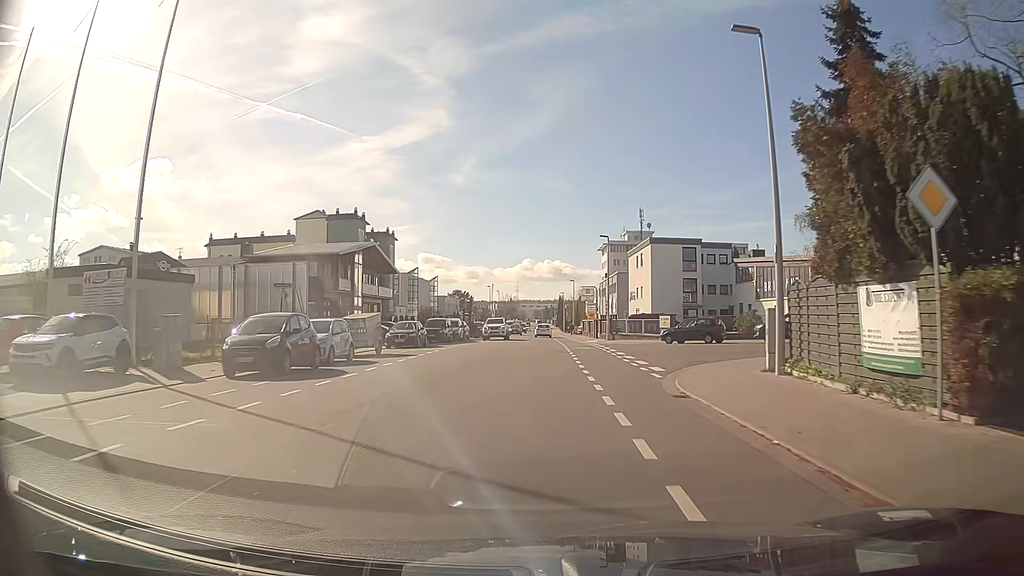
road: tertiary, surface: asphalt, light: Day
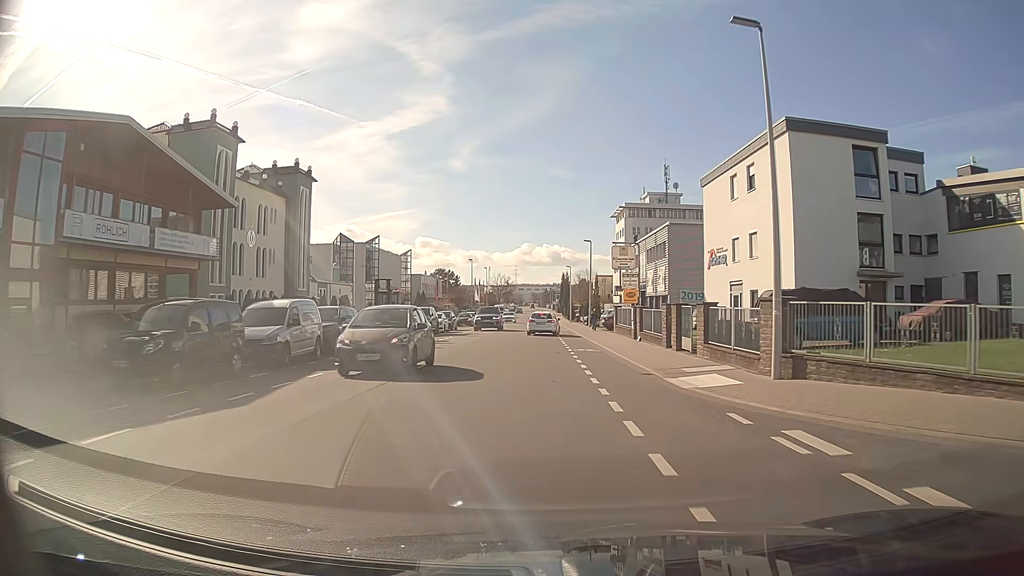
(+0.1, +36.1) m; 0°
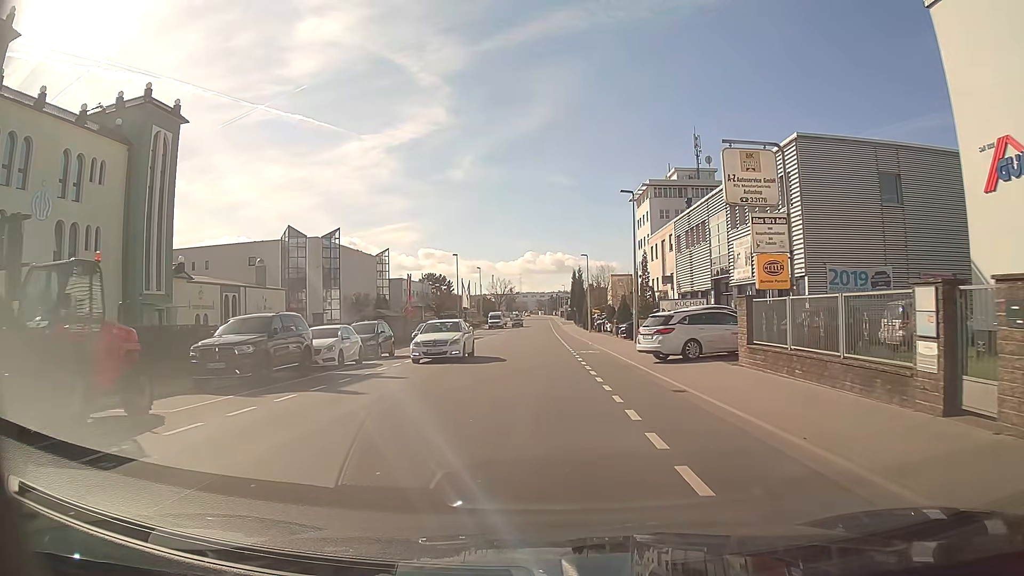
(-0.2, +25.8) m; 0°
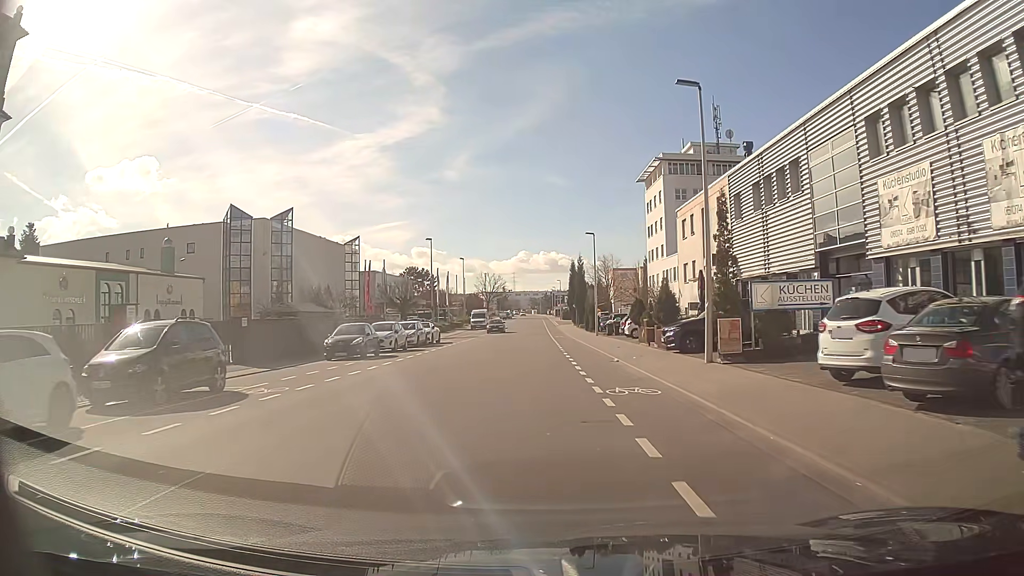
(0.0, +16.7) m; 0°
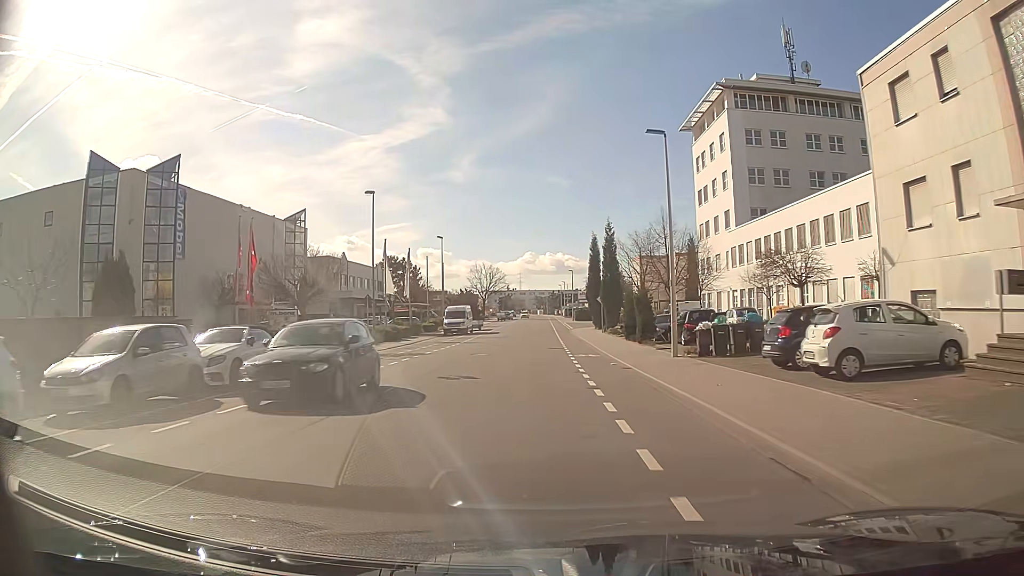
(-0.1, +28.6) m; 0°
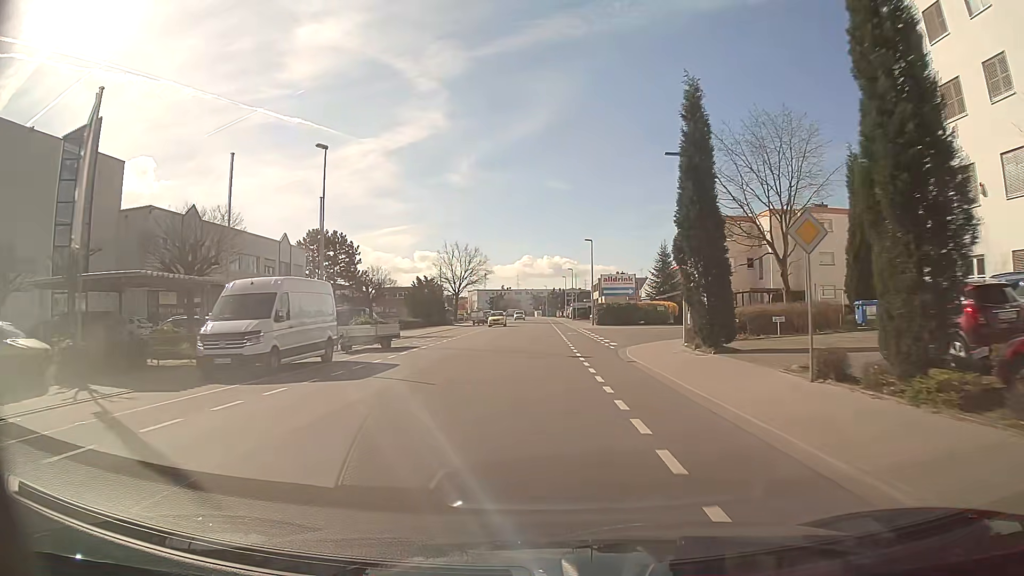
(-0.1, +42.4) m; 0°
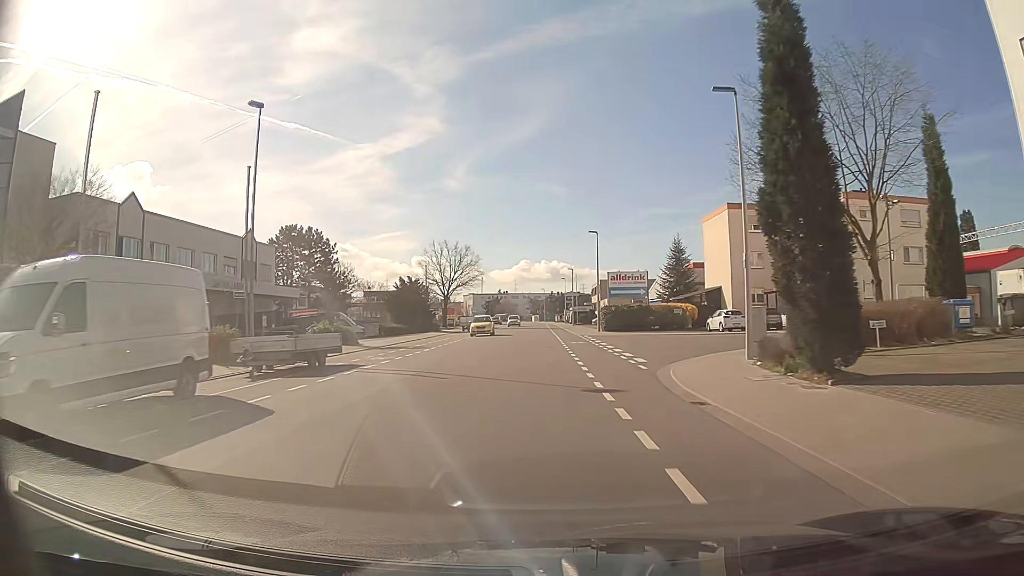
(0.0, +8.7) m; 0°
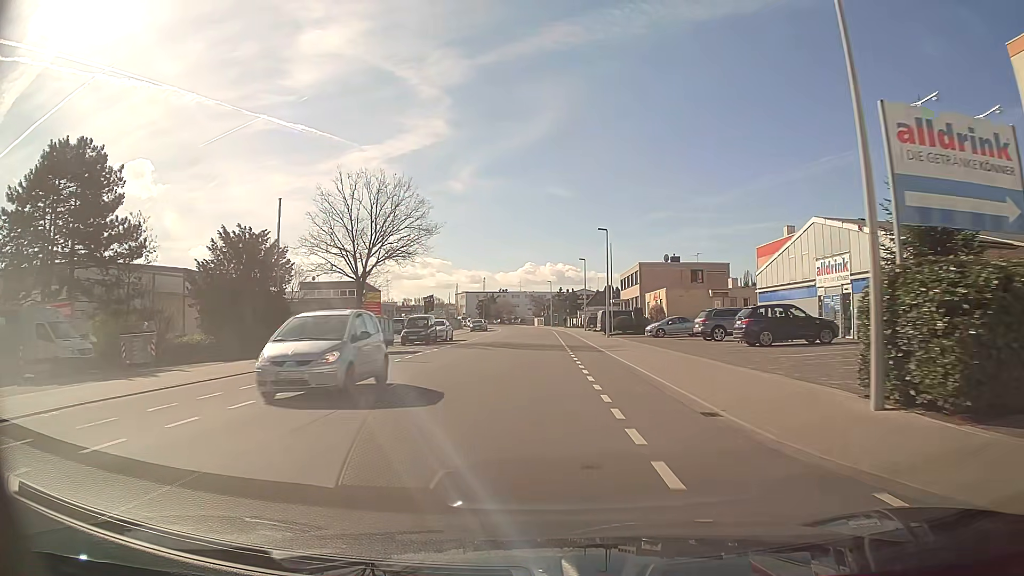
(0.0, +43.4) m; 0°
(0, +10) (0, +20) (0, +30) (0, +40) (0, +50) (0, +60) (0, +70) (0, +80) (-1, +90) (-2, +100) m
